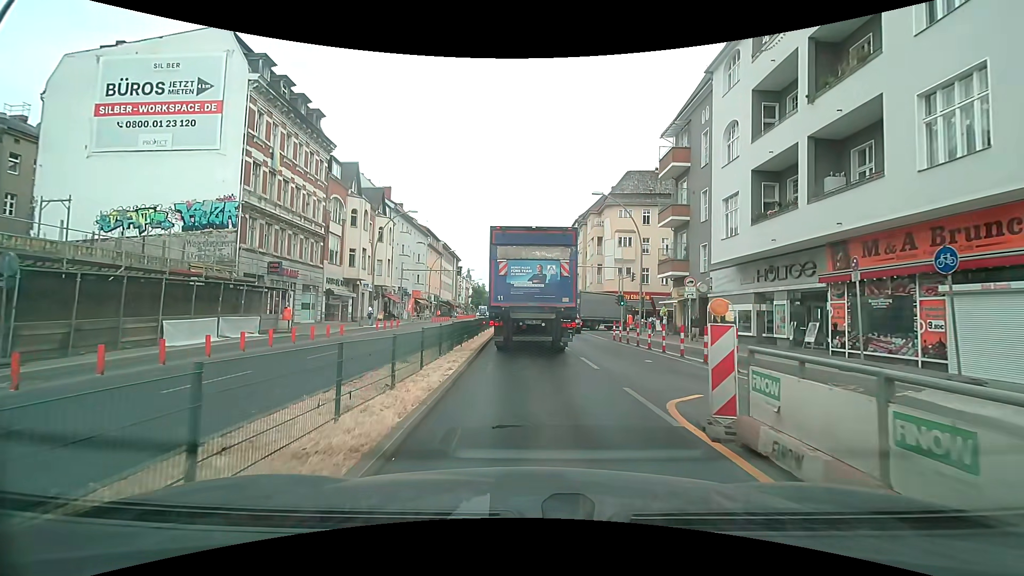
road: primary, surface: asphalt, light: Day
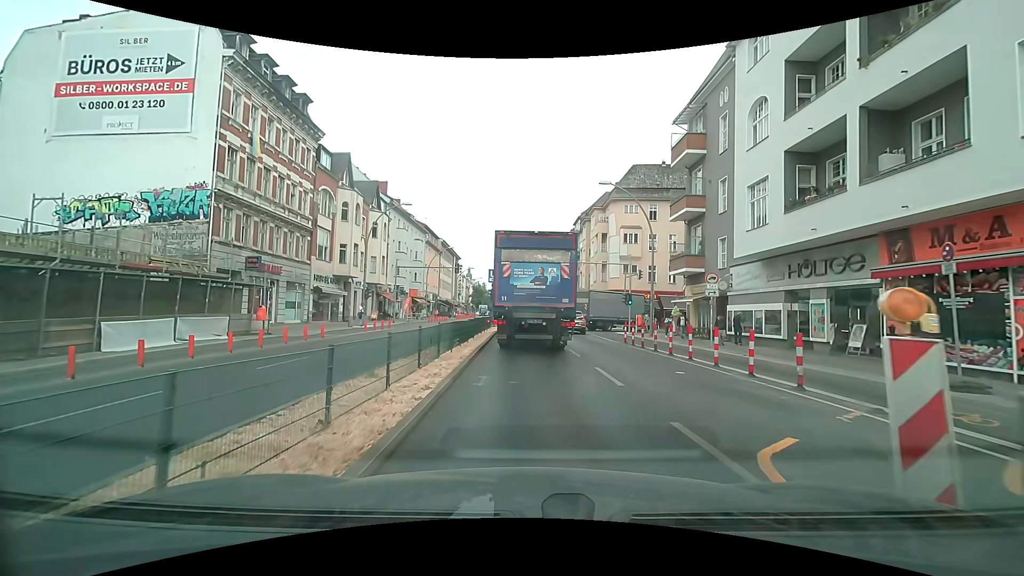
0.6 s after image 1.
(0.0, +2.8) m; -1°
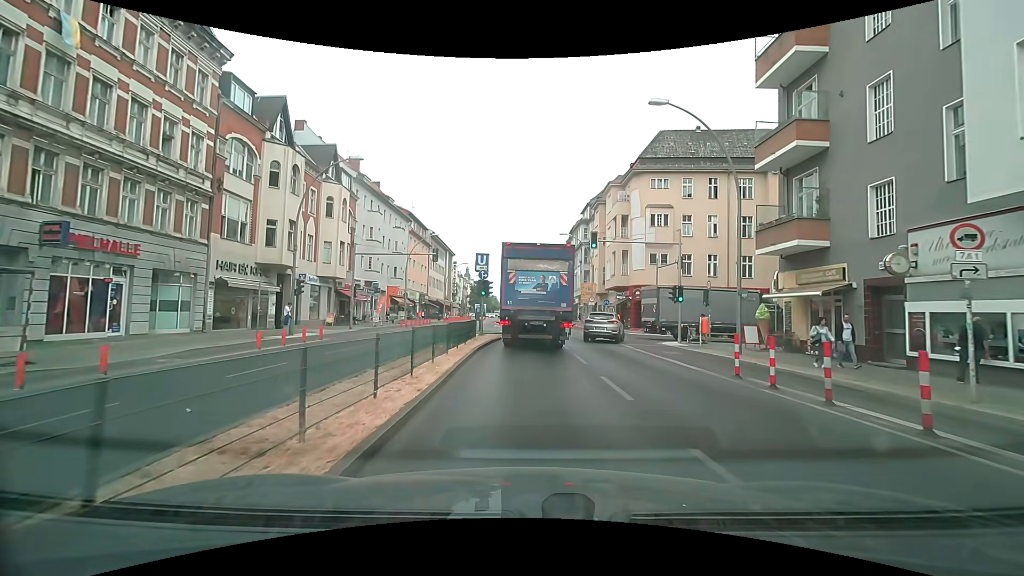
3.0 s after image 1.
(+0.2, +13.3) m; +1°
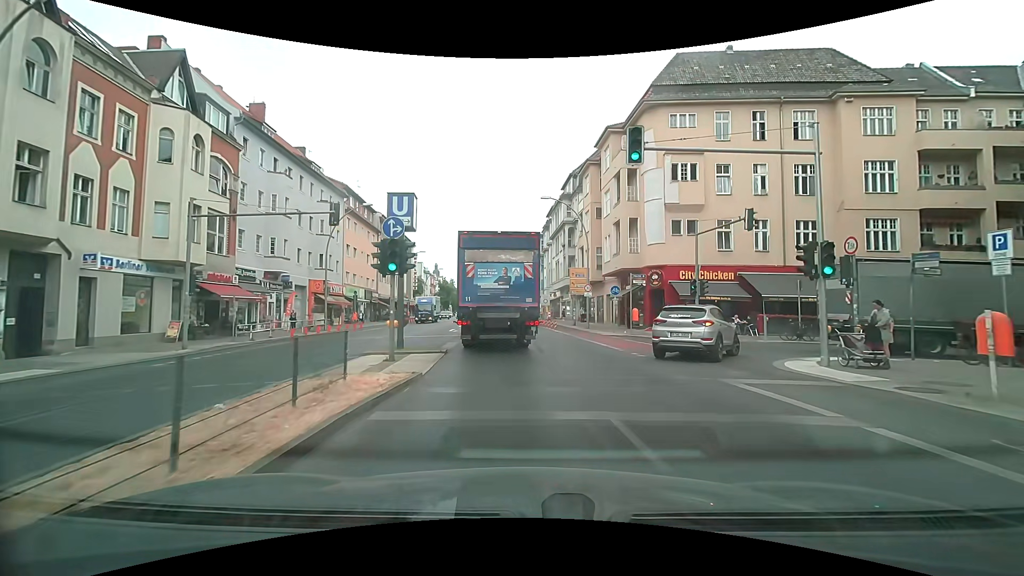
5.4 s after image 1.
(+0.2, +16.0) m; +3°
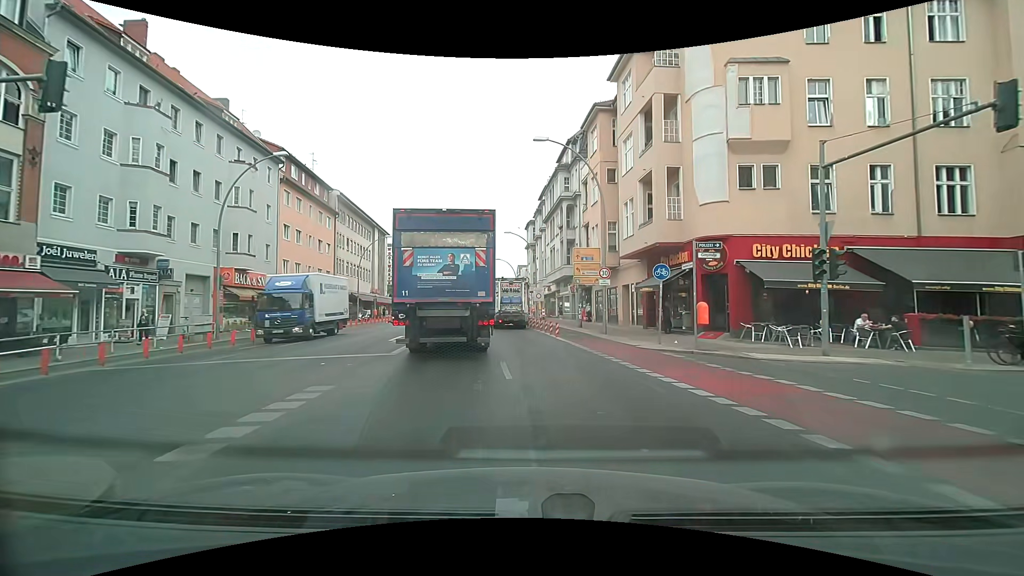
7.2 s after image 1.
(+0.3, +12.8) m; +1°
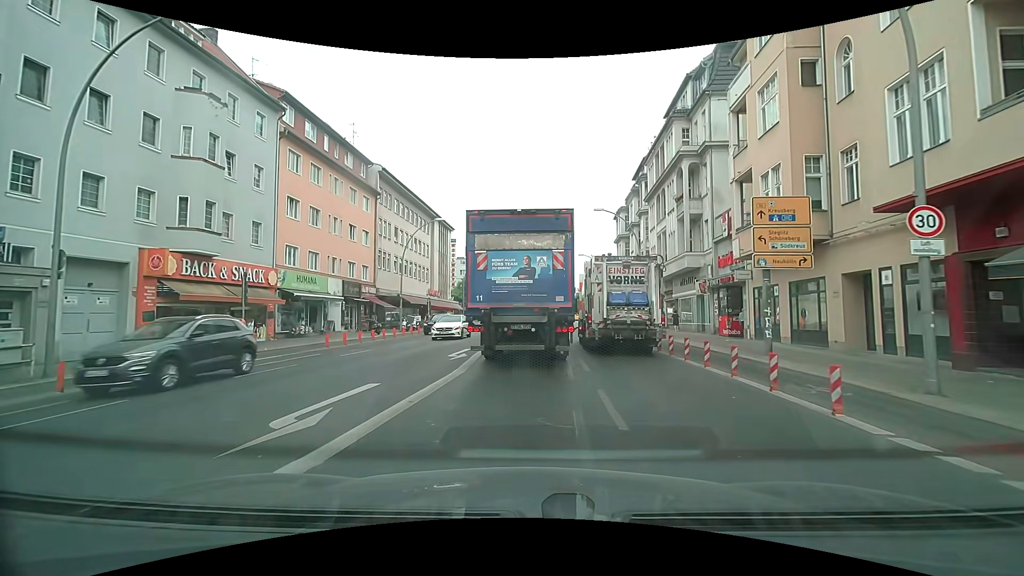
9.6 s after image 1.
(-1.3, +15.6) m; -9°
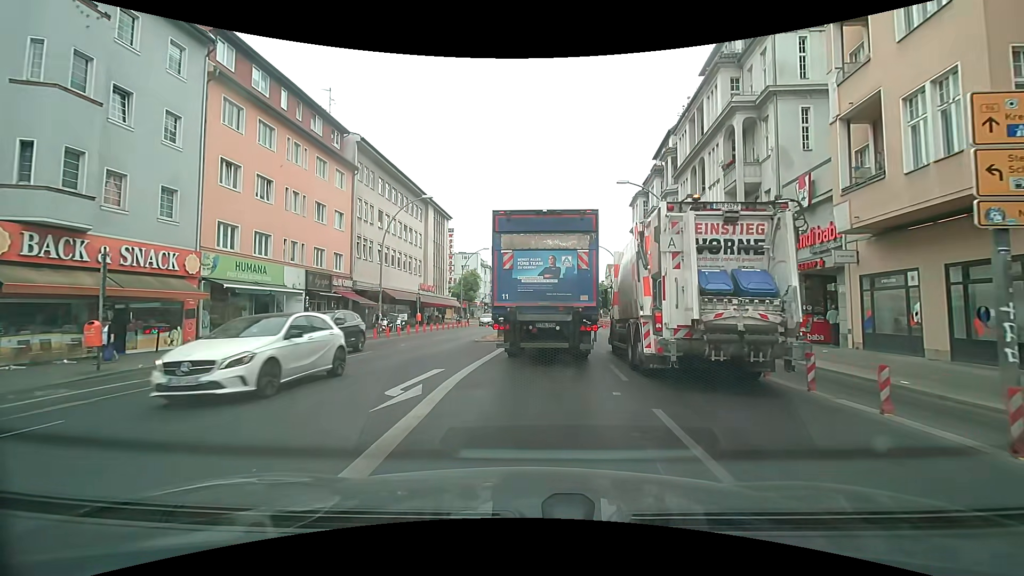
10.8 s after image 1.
(-0.1, +8.0) m; -1°
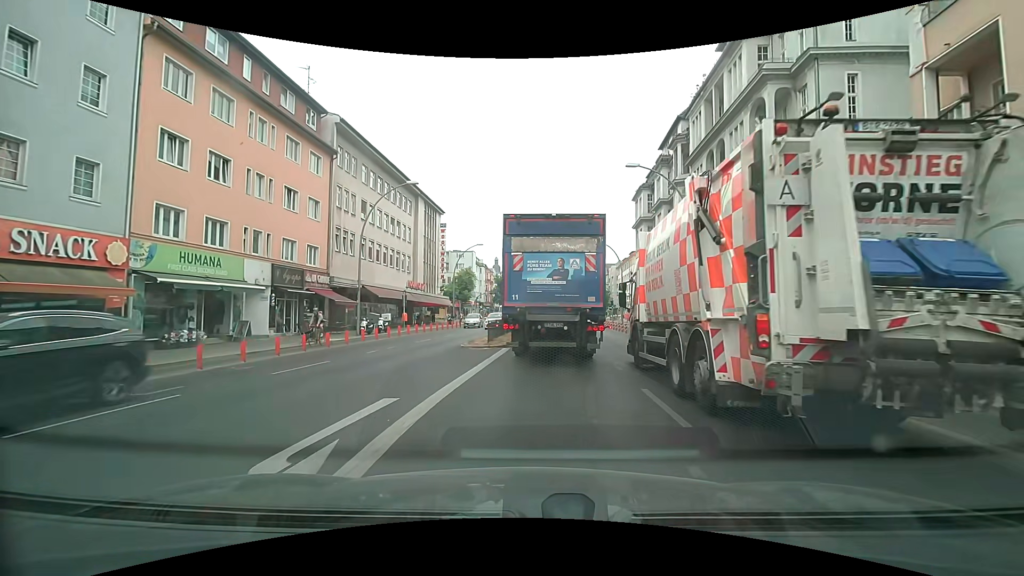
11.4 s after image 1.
(0.0, +4.1) m; +1°
(0, +10) (+1, +20) (+2, +30) (+4, +40) (+5, +50) (+6, +60) (+7, +70) (+9, +79) (+11, +89) (+12, +99) m
